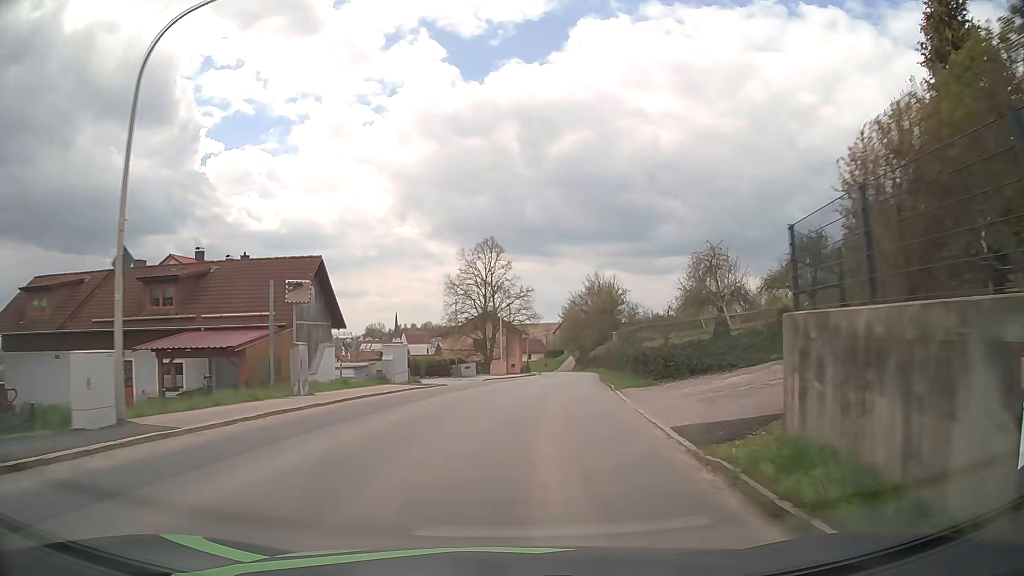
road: tertiary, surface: asphalt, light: Day
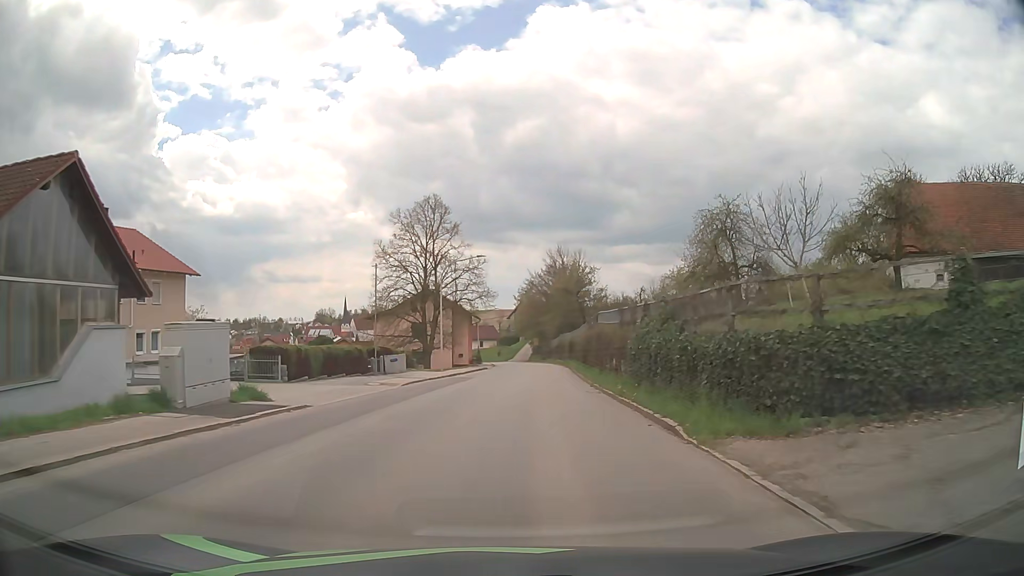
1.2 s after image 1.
(+0.5, +15.3) m; +4°
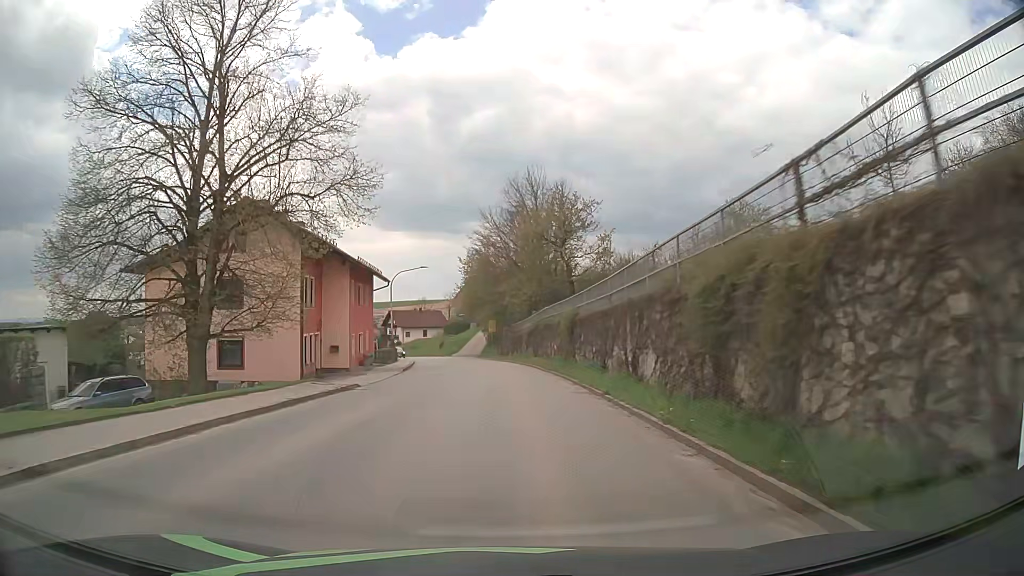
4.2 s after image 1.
(+1.8, +38.0) m; +4°
(0, +10) (0, +20) (0, +30) (-1, +40) (-2, +50) (-3, +60) (-5, +70) (-7, +79) (-10, +89) (-13, +99) m
